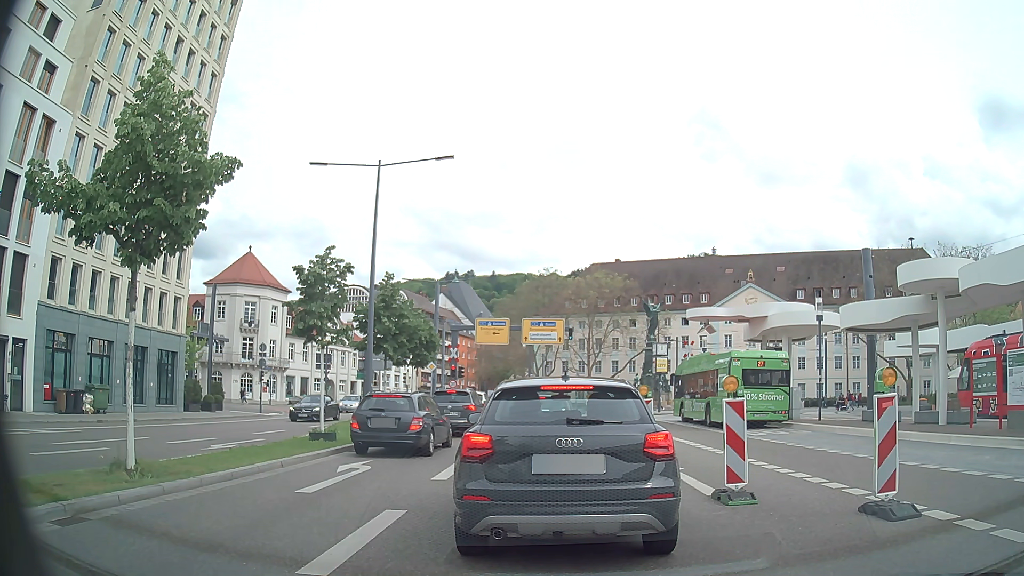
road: primary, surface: asphalt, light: Day
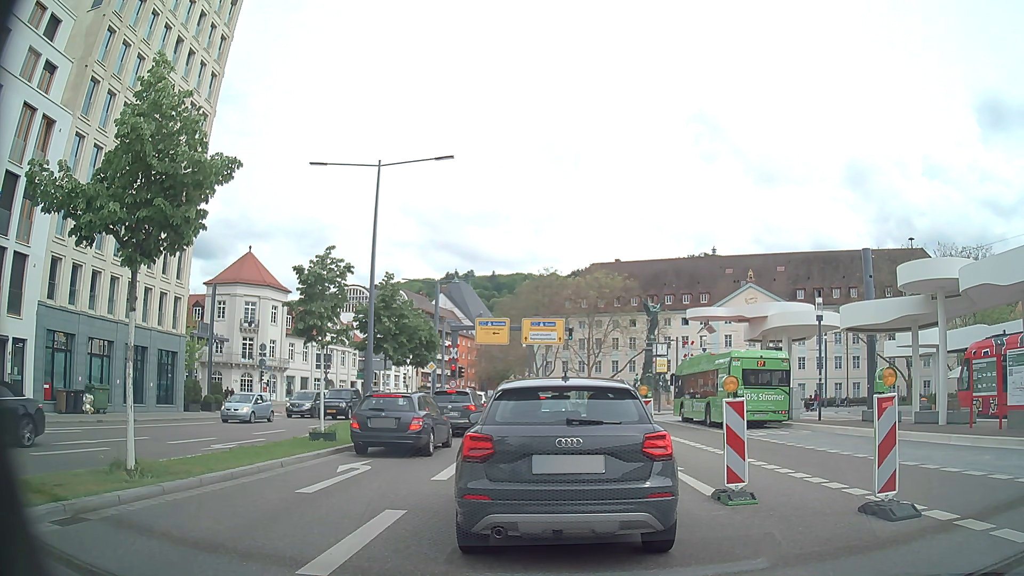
(0.0, 0.0) m; 0°
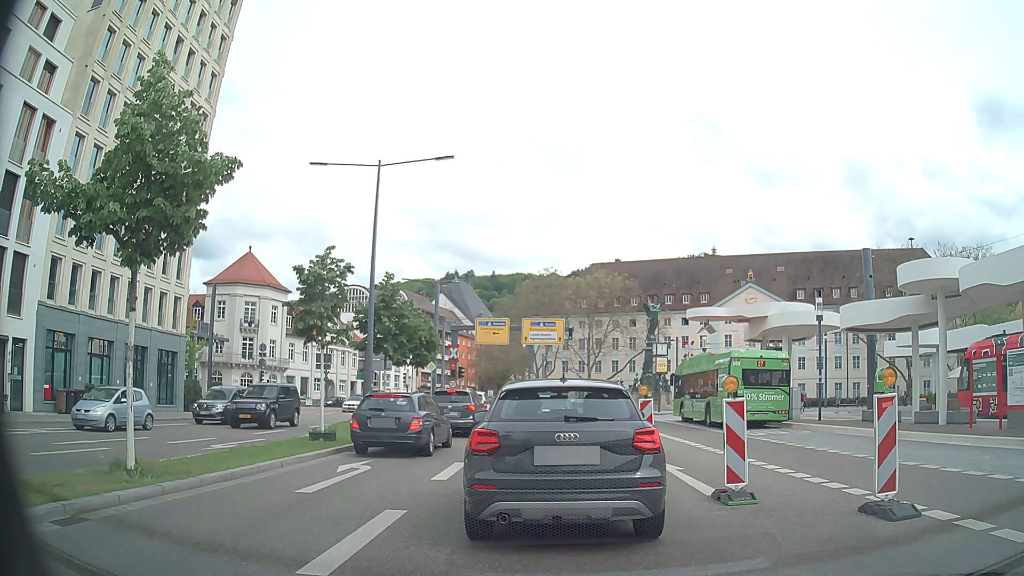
(0.0, 0.0) m; 0°
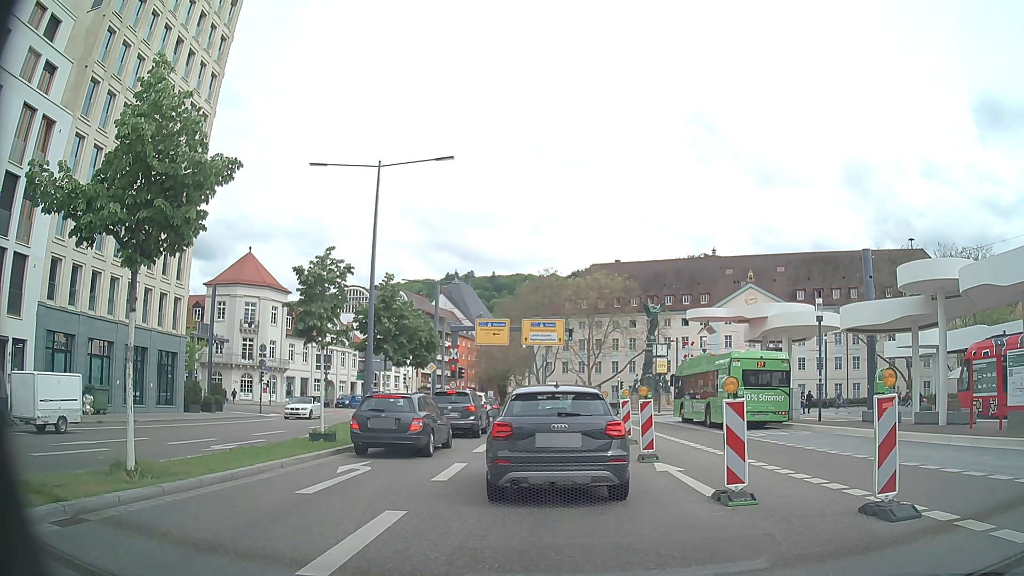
(0.0, 0.0) m; 0°
(0, +10) (0, +20) (-1, +30) (-1, +40) (-2, +50) (-4, +60) (-6, +70) (-8, +79) (-11, +89) (-12, +99) m
